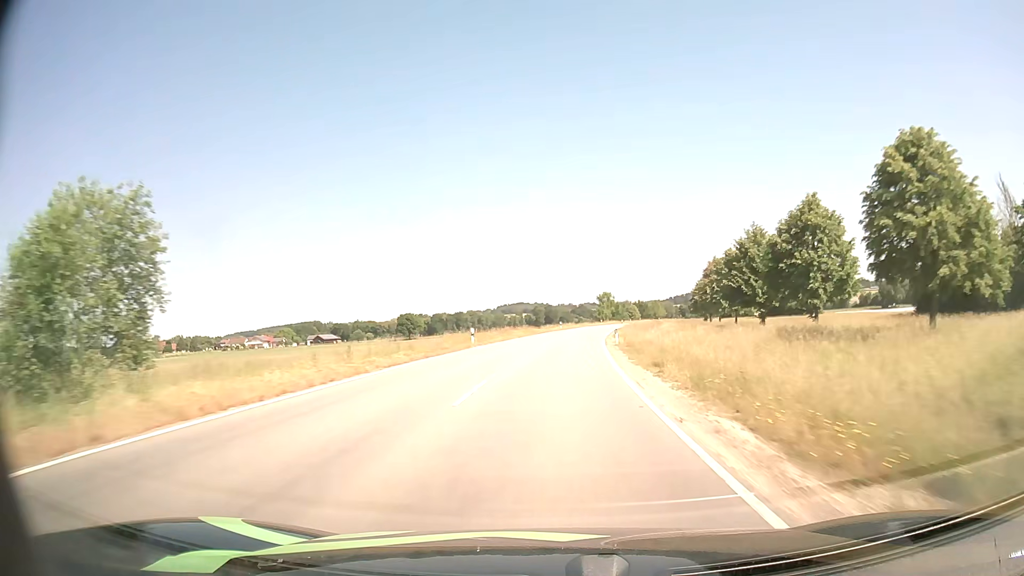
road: tertiary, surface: asphalt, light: Day
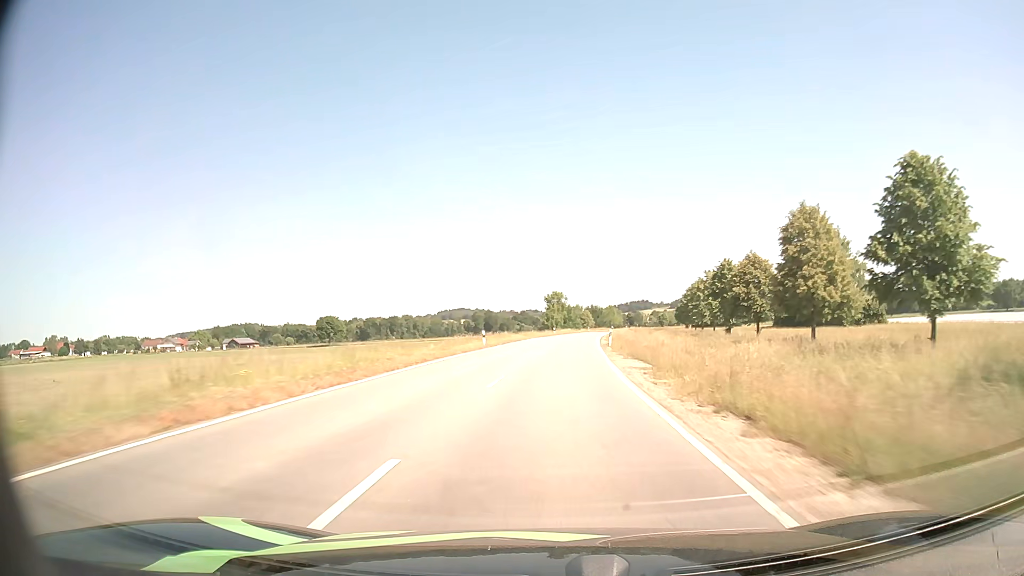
(+1.9, +44.7) m; +5°
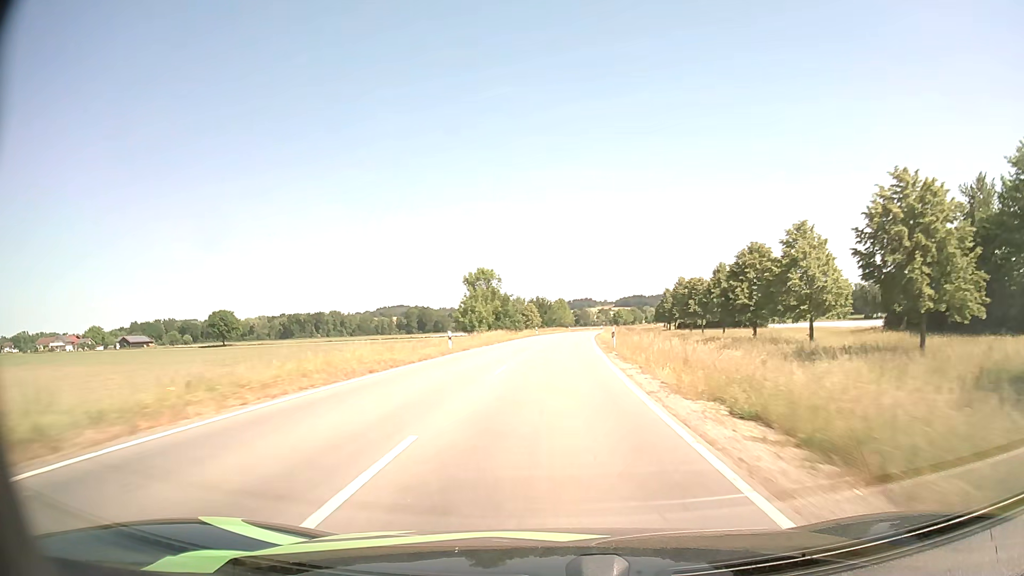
(+2.7, +59.4) m; +5°
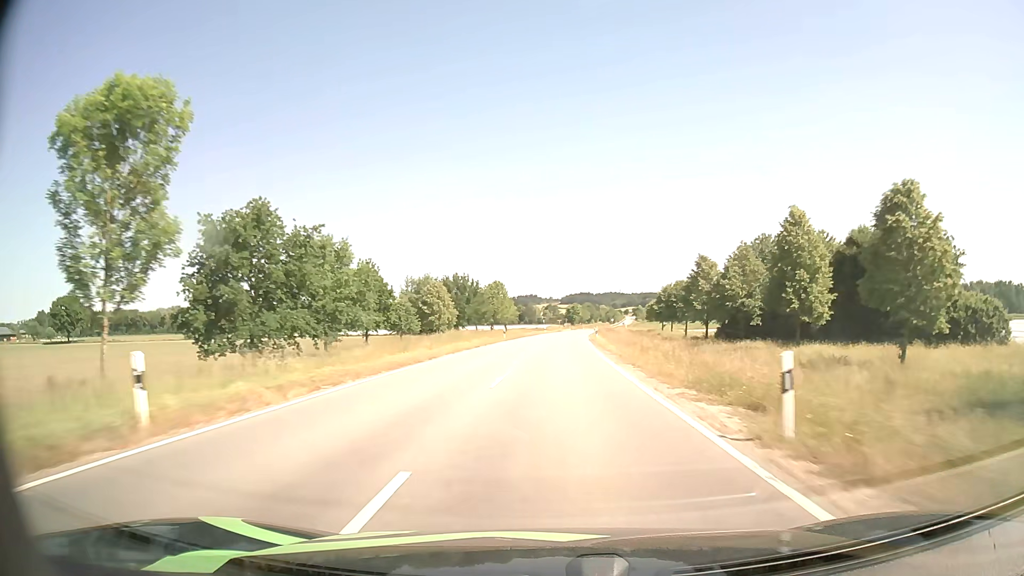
(+2.9, +74.8) m; +5°
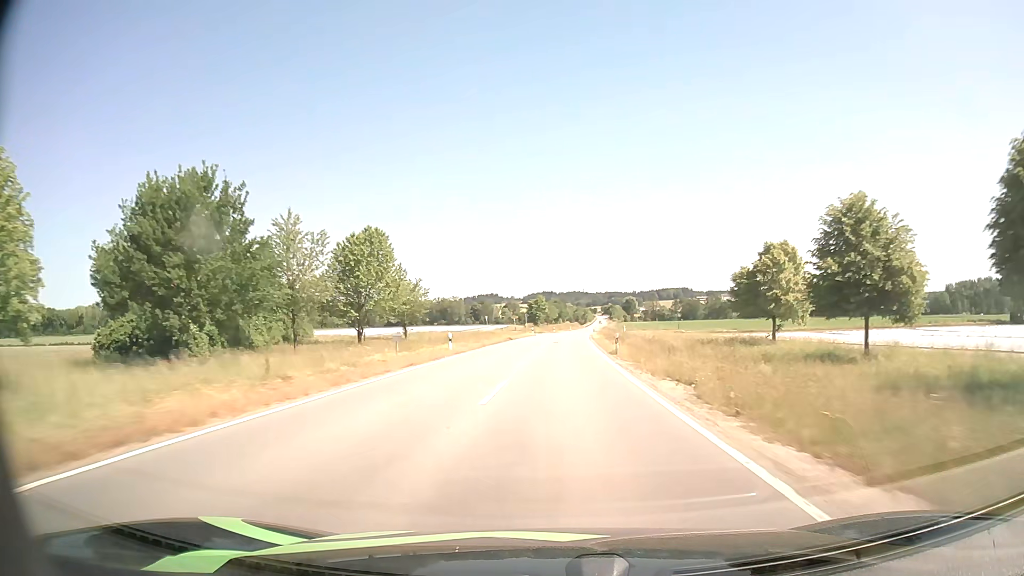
(+2.2, +75.5) m; +3°
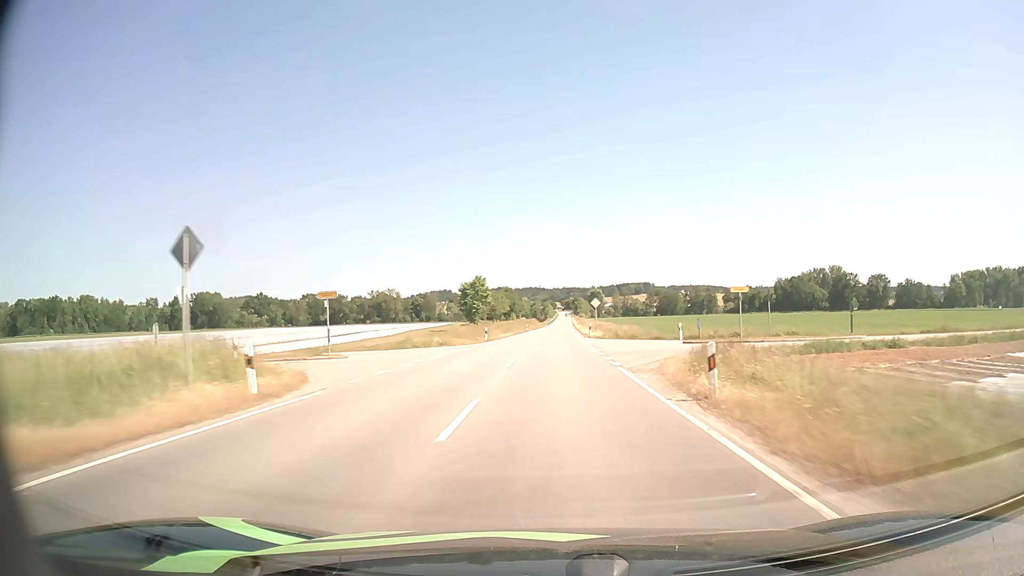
(+2.5, +76.9) m; +4°
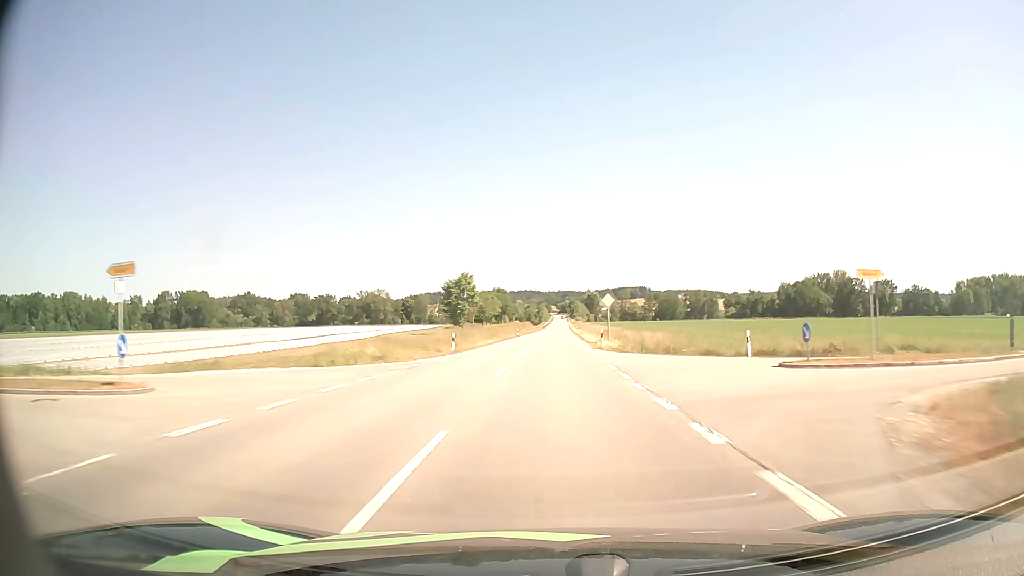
(+0.1, +15.4) m; 0°
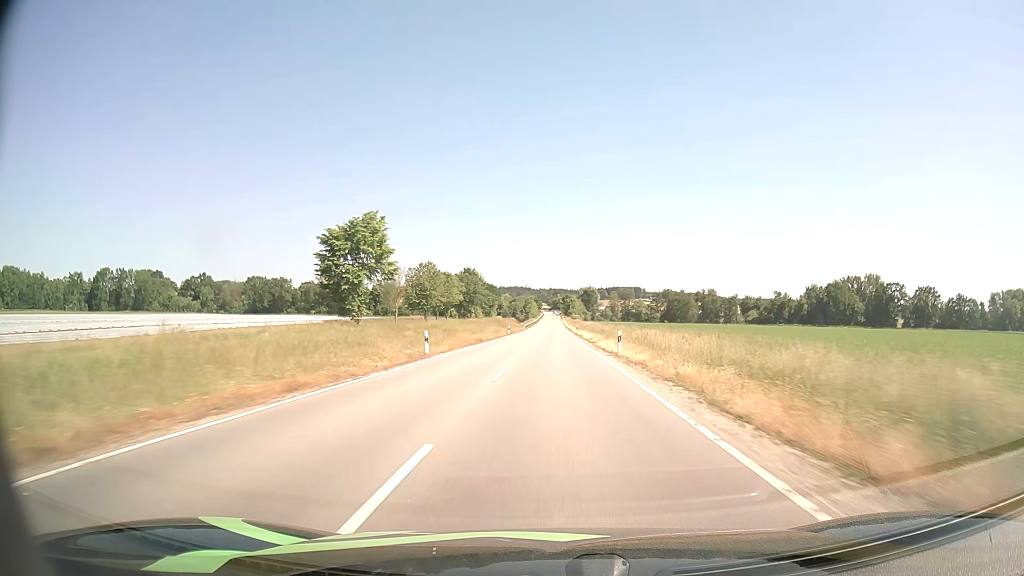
(+0.6, +62.0) m; +1°
(0, +10) (0, +20) (0, +30) (0, +40) (0, +50) (0, +60) (+1, +70) (+1, +80) (+1, +90) (+1, +100) m
